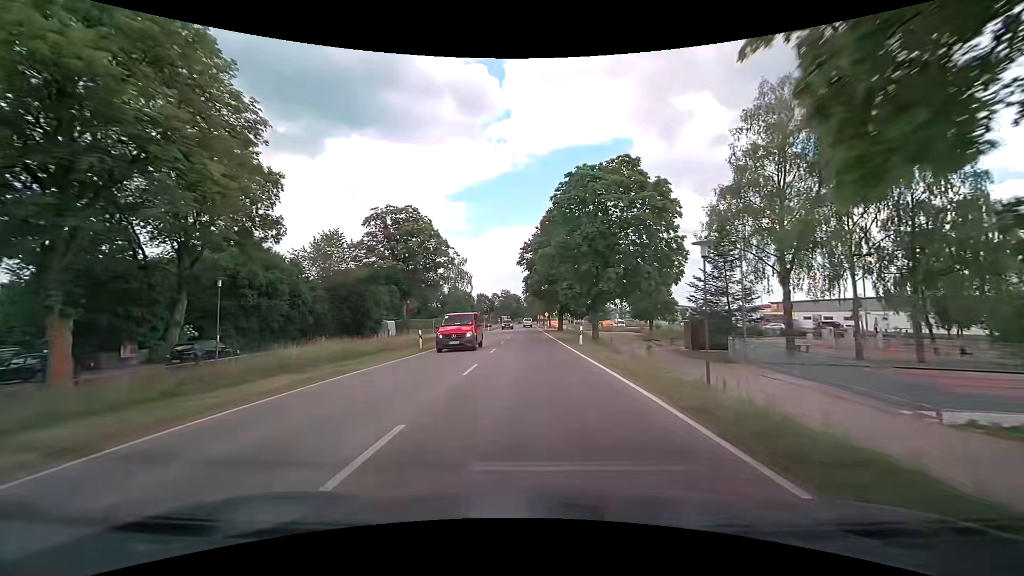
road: tertiary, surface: asphalt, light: Day
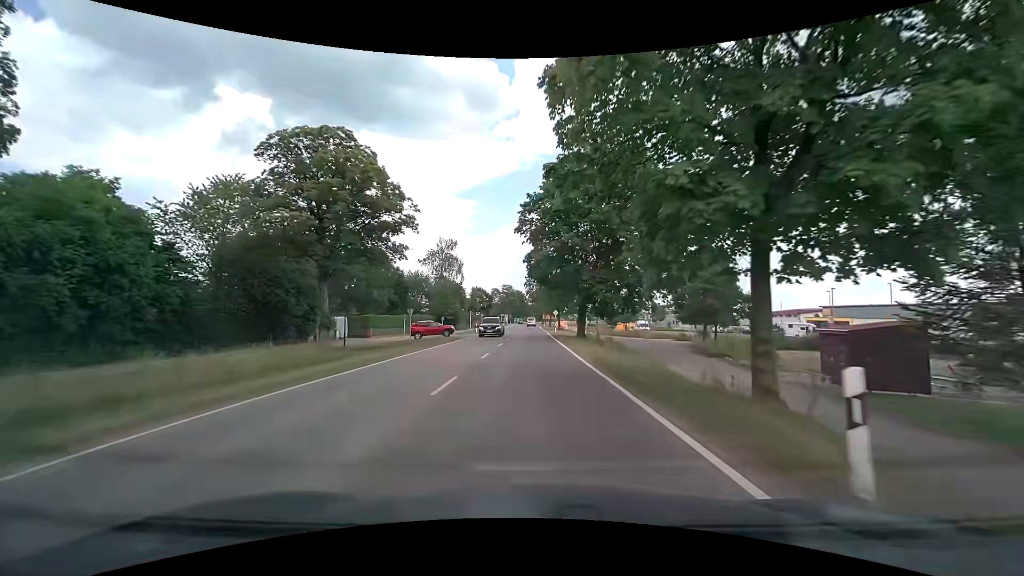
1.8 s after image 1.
(-0.1, +21.4) m; -1°
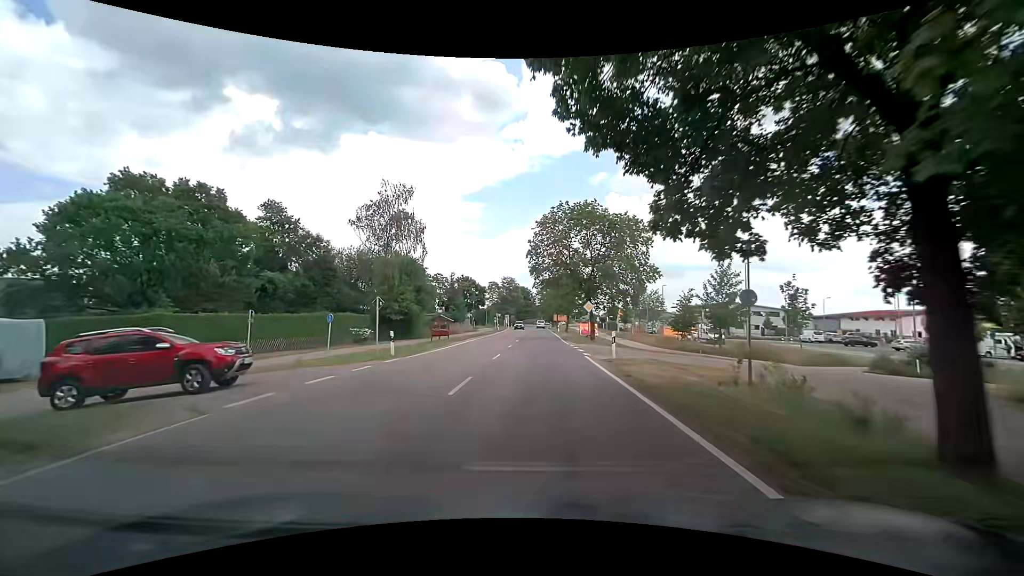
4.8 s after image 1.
(-0.3, +36.2) m; -1°
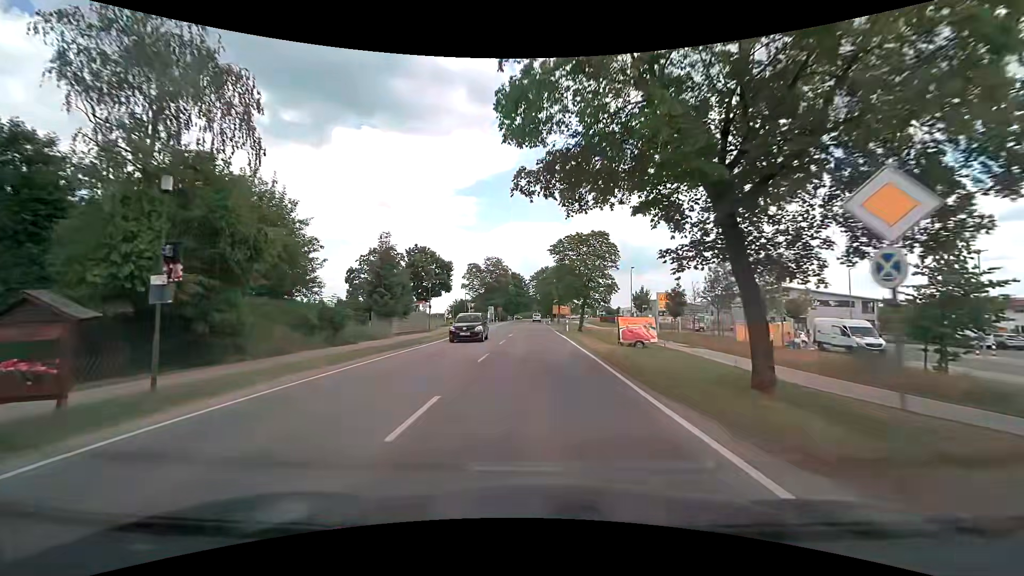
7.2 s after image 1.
(+0.3, +30.7) m; +1°
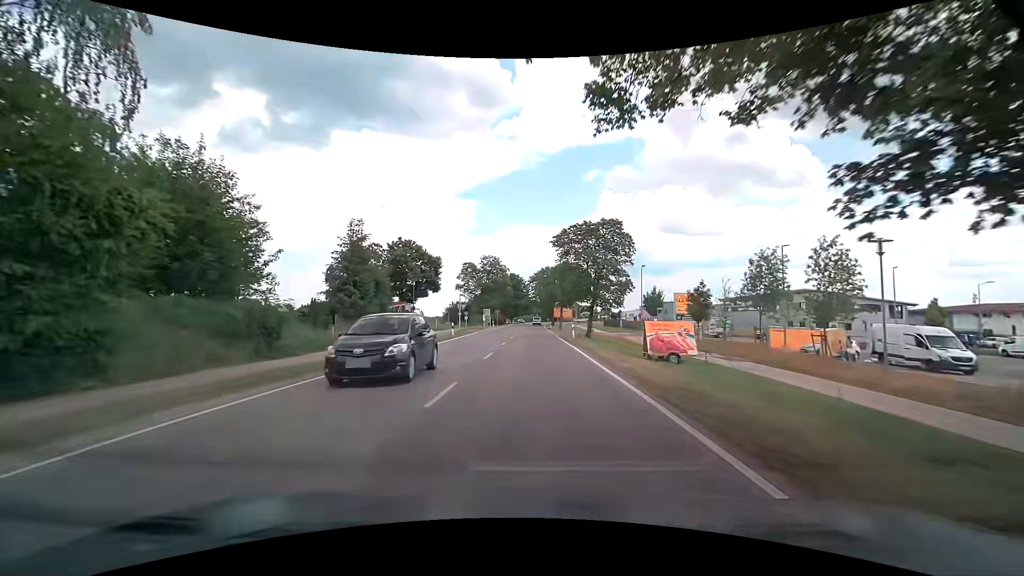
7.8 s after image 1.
(0.0, +6.9) m; 0°
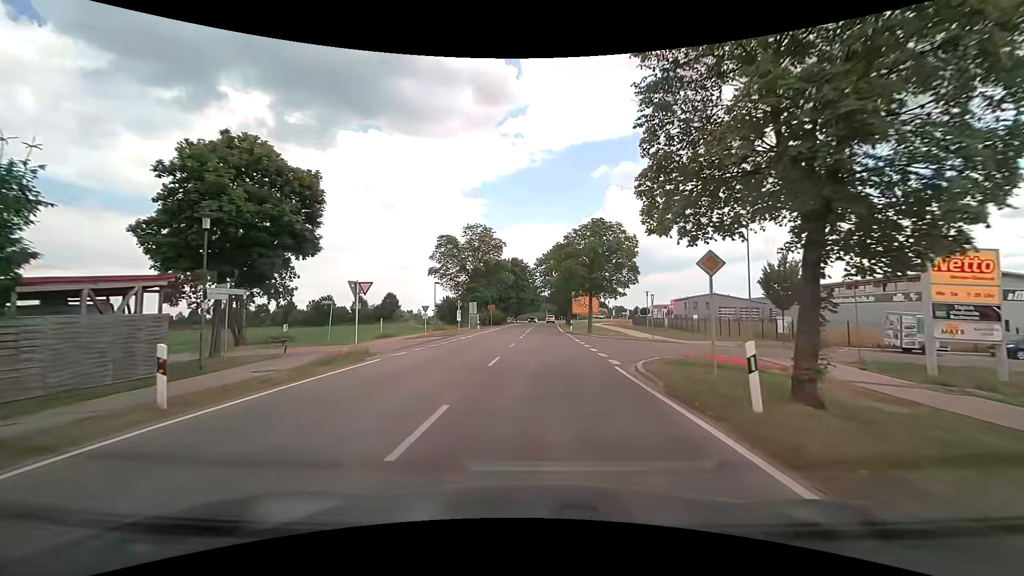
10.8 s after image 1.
(-0.2, +29.3) m; -1°
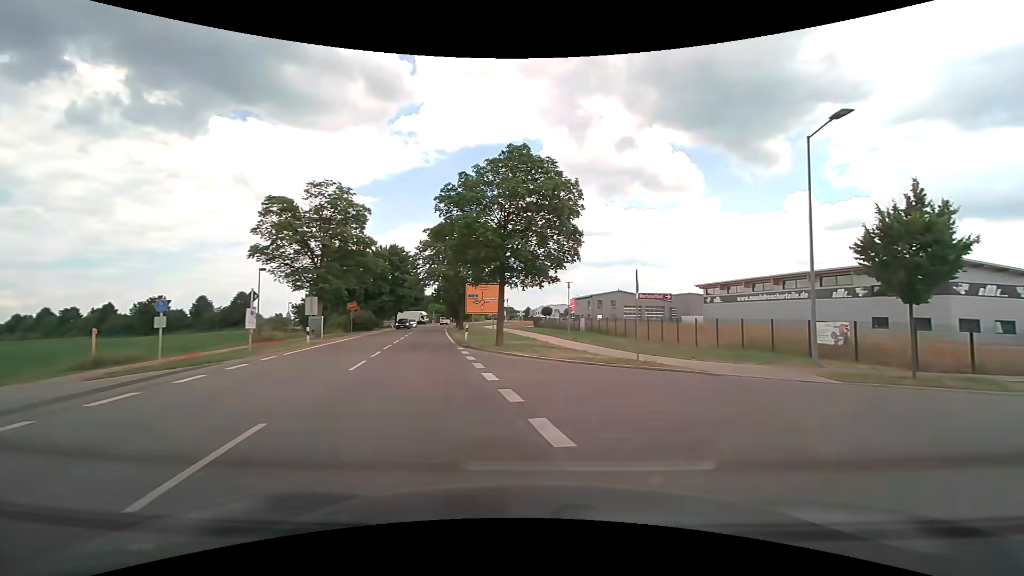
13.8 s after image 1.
(+0.5, +18.1) m; +12°
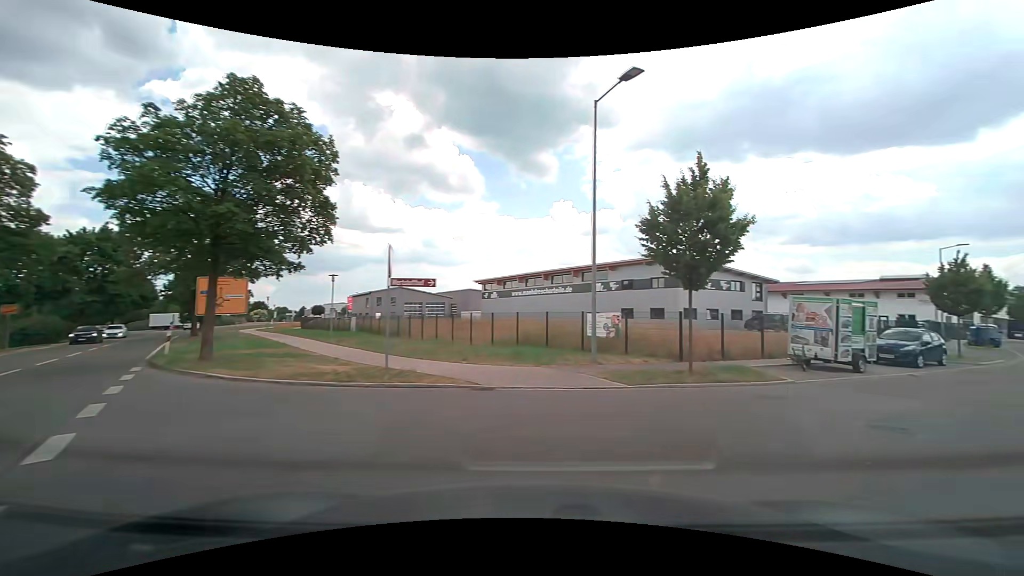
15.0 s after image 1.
(+0.9, +4.8) m; +25°
